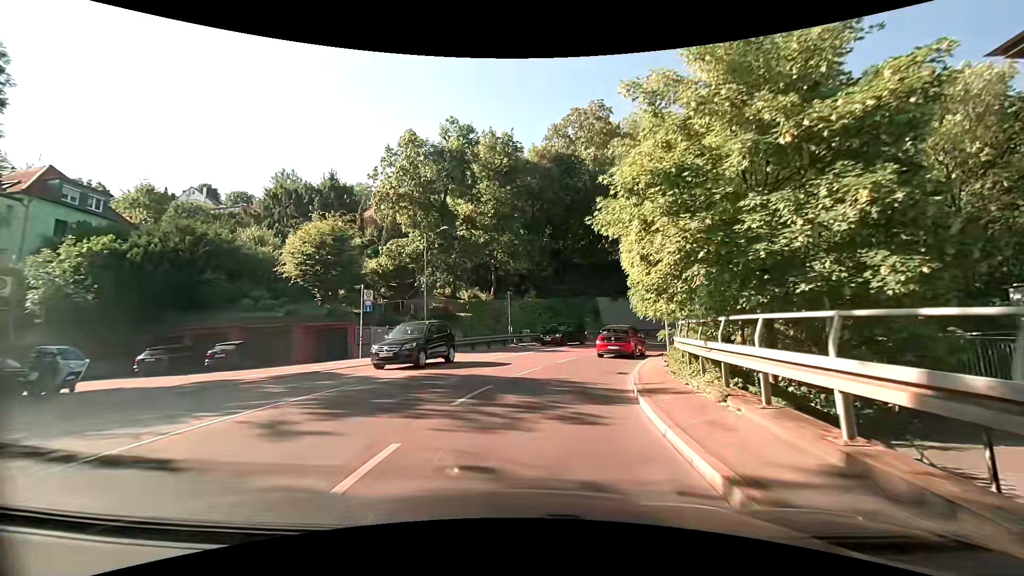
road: secondary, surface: asphalt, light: Day
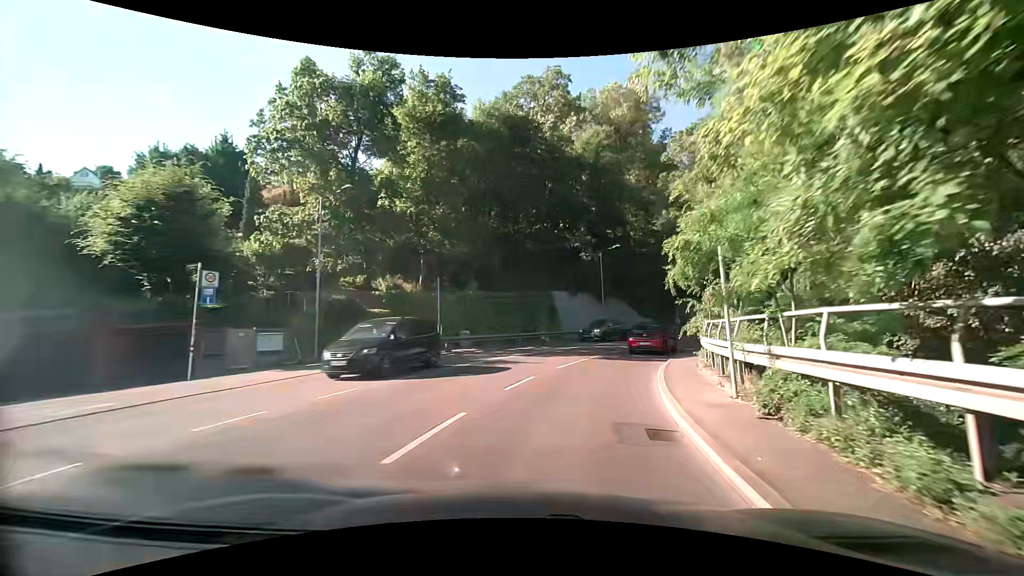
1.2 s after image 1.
(+0.4, +9.7) m; +6°
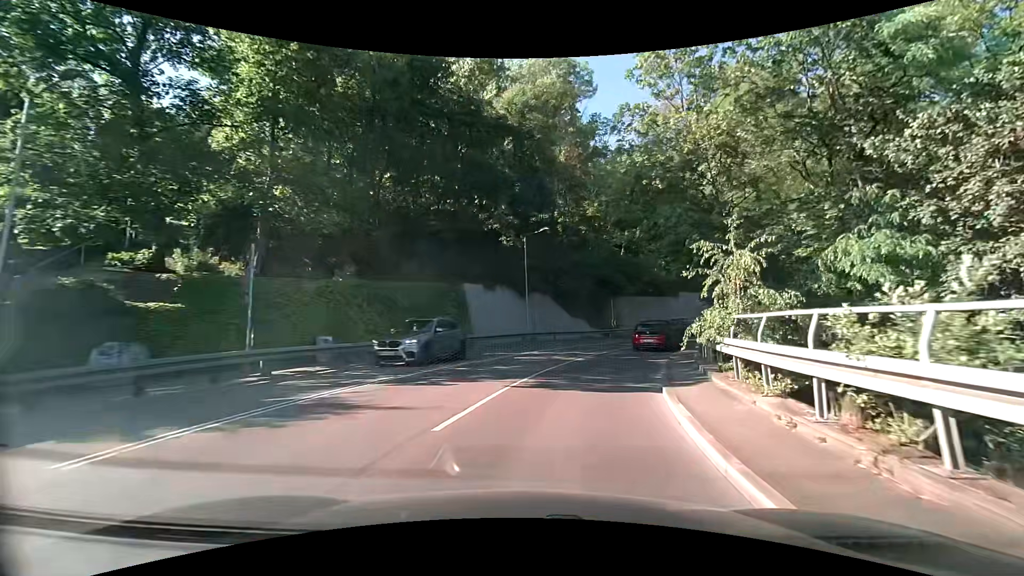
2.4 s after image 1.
(+0.9, +10.2) m; +10°
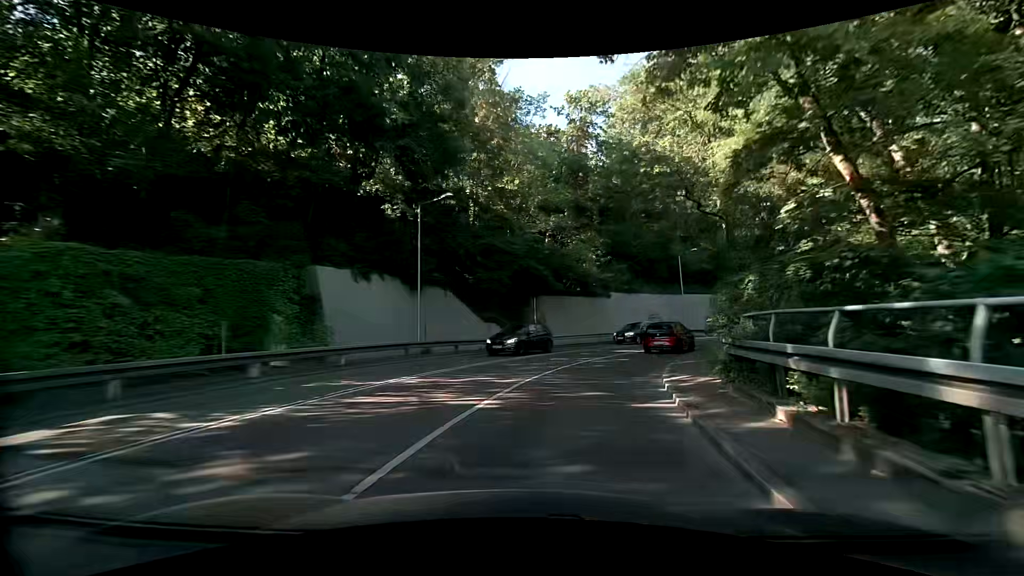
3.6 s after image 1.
(+0.9, +11.1) m; +10°
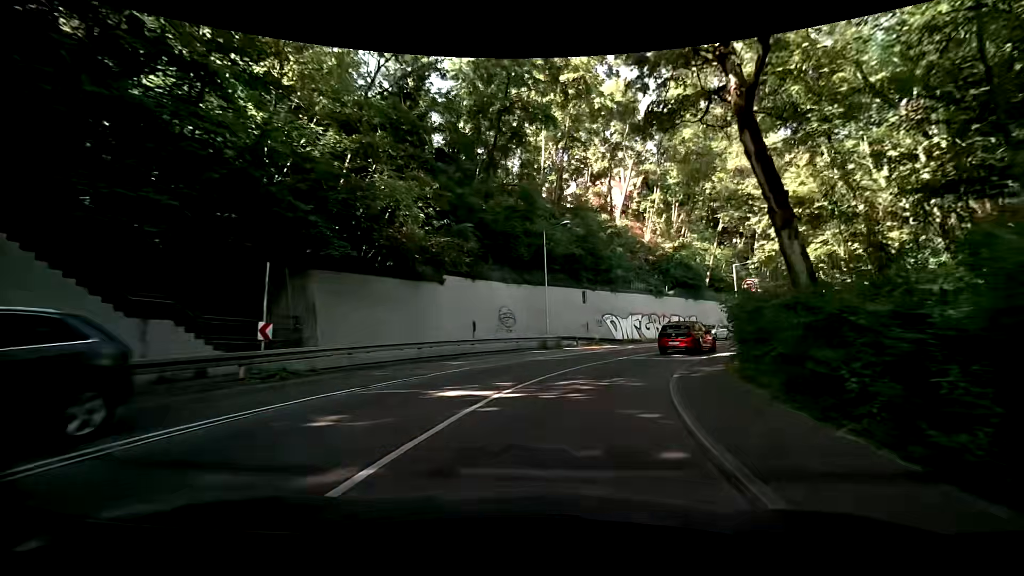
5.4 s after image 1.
(+2.7, +17.5) m; +17°
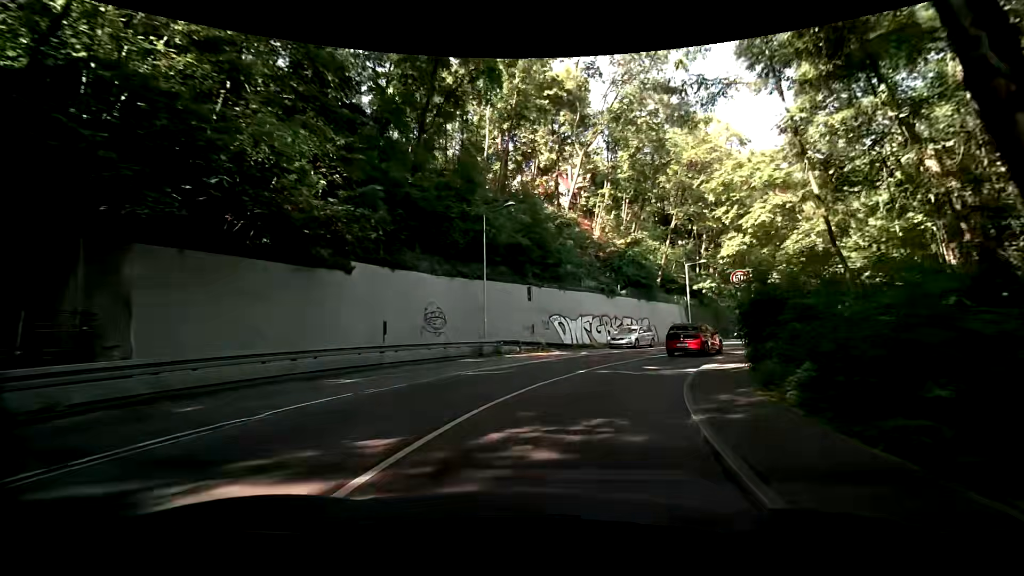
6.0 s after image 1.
(+0.4, +5.9) m; +4°
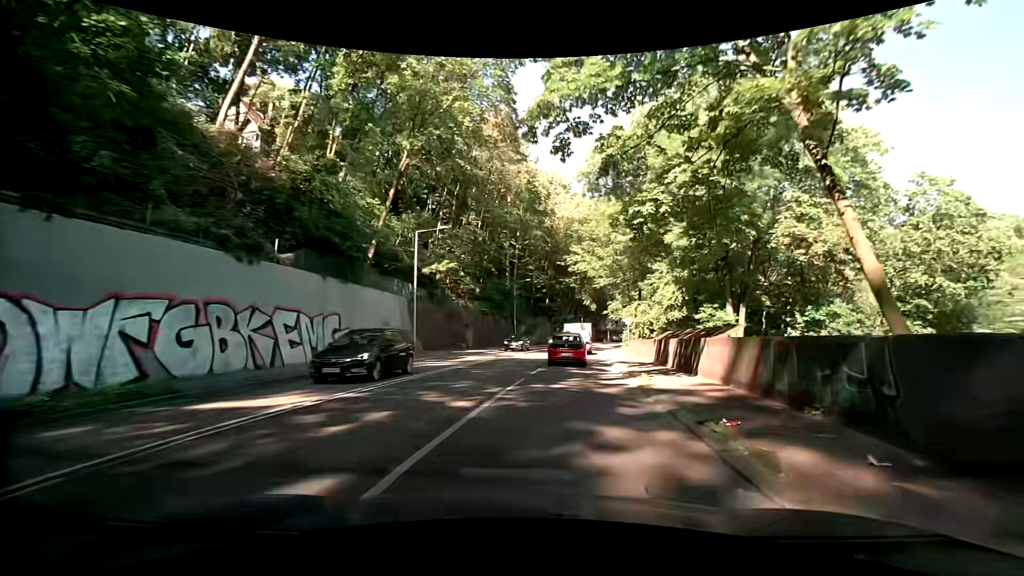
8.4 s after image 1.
(+7.3, +22.3) m; +34°
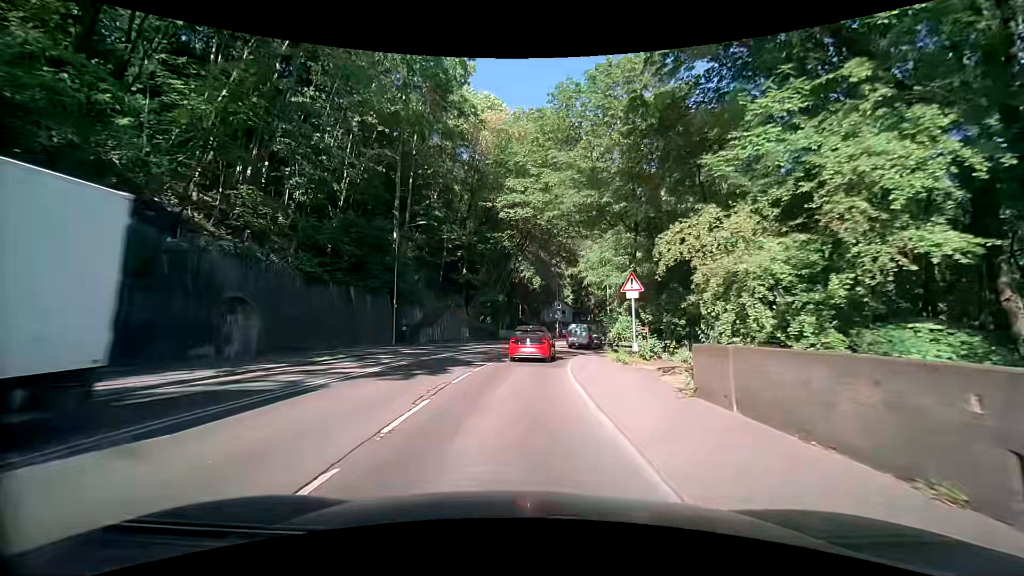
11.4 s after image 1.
(+3.6, +29.2) m; +8°
(0, +10) (0, +20) (+2, +30) (+4, +40) (+8, +49) (+13, +57) (+20, +65) (+27, +71) (+36, +77) (+45, +81) m
